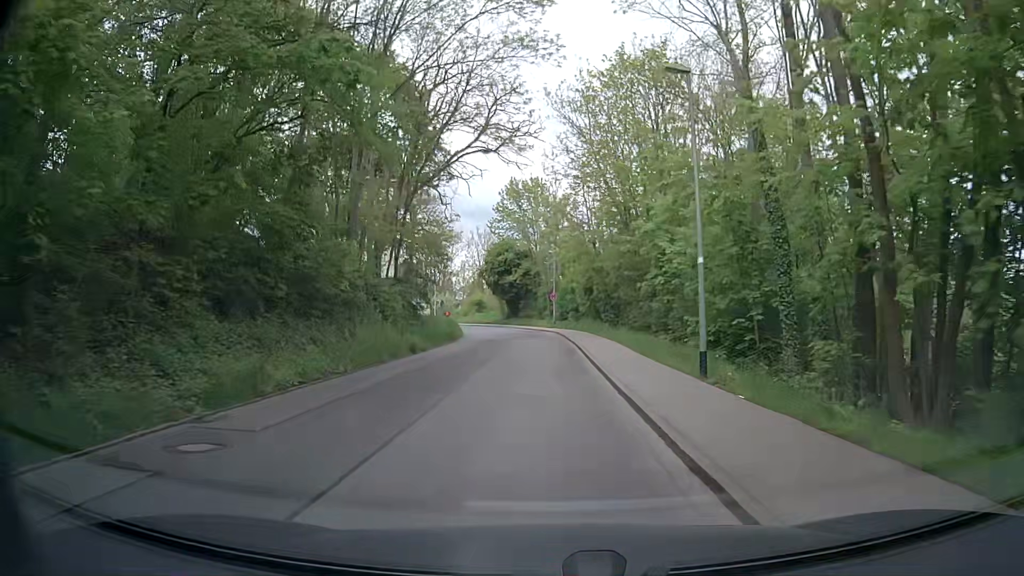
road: residential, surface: paved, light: Day
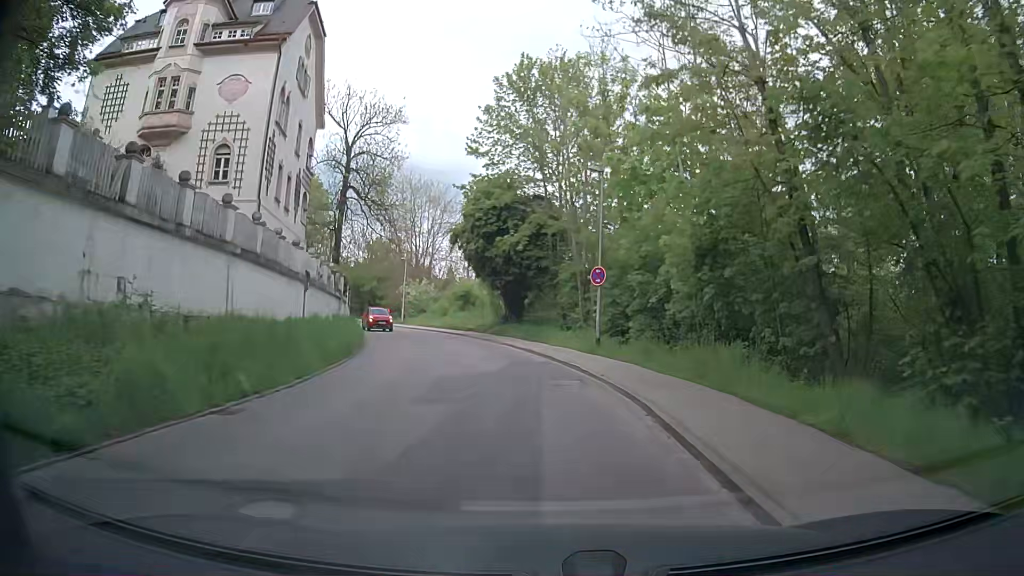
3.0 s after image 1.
(-0.6, +32.5) m; -3°
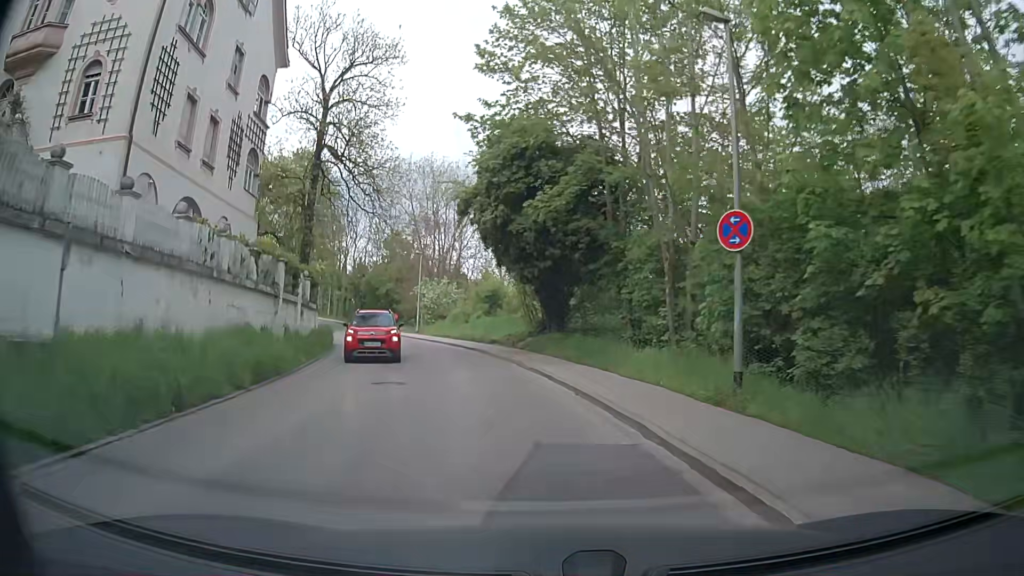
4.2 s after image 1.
(+0.1, +12.4) m; -1°
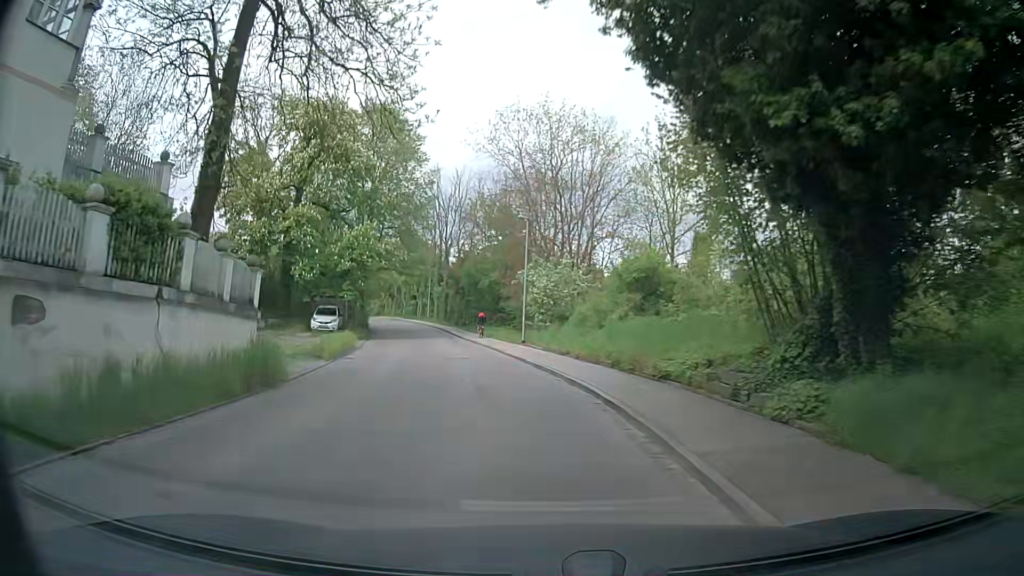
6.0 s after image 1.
(-2.3, +18.8) m; -12°
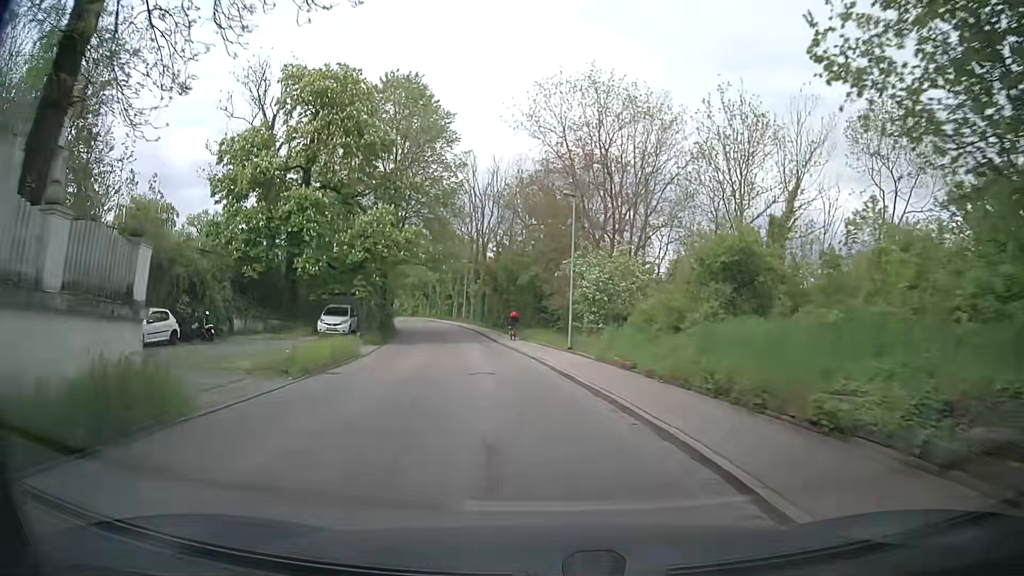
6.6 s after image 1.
(-0.2, +6.4) m; -2°
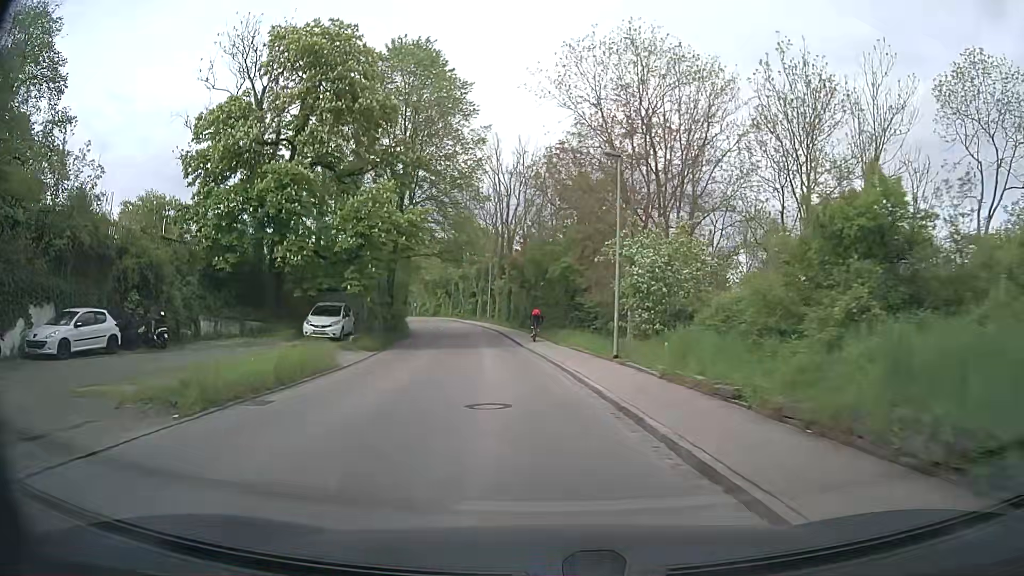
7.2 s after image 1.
(-0.2, +6.4) m; -4°
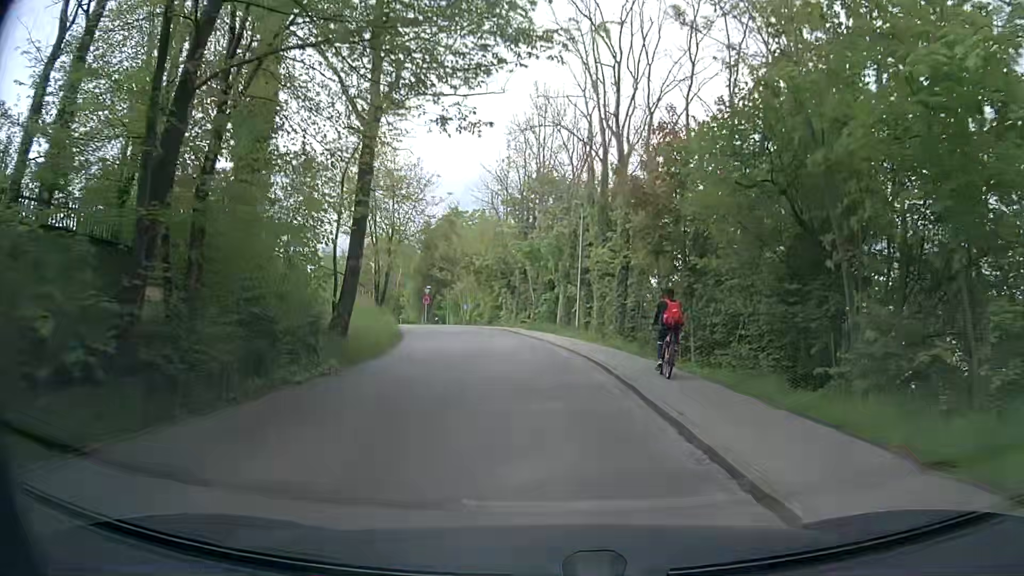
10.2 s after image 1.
(-3.3, +30.6) m; -9°
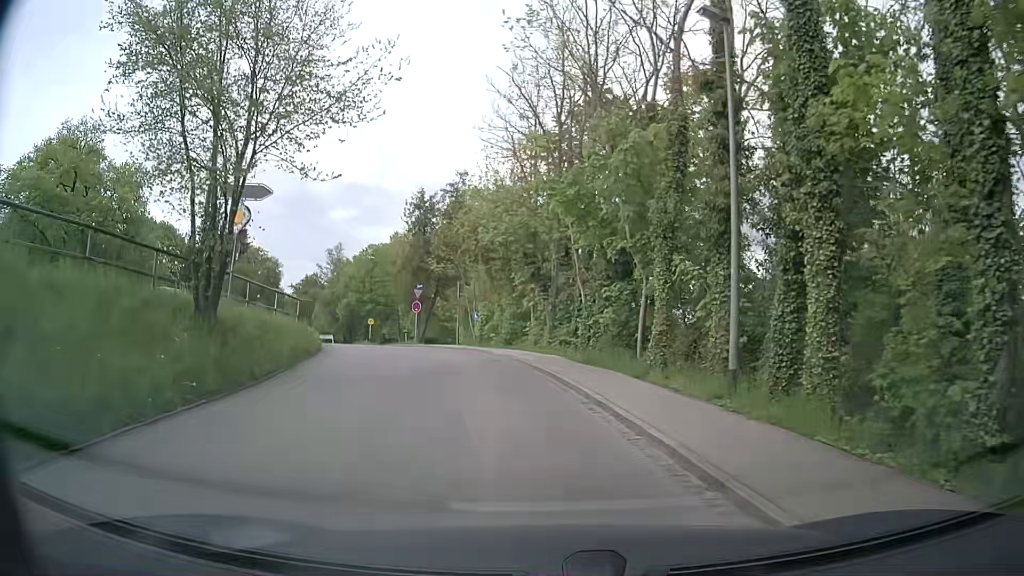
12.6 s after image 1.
(-0.6, +20.5) m; -3°
